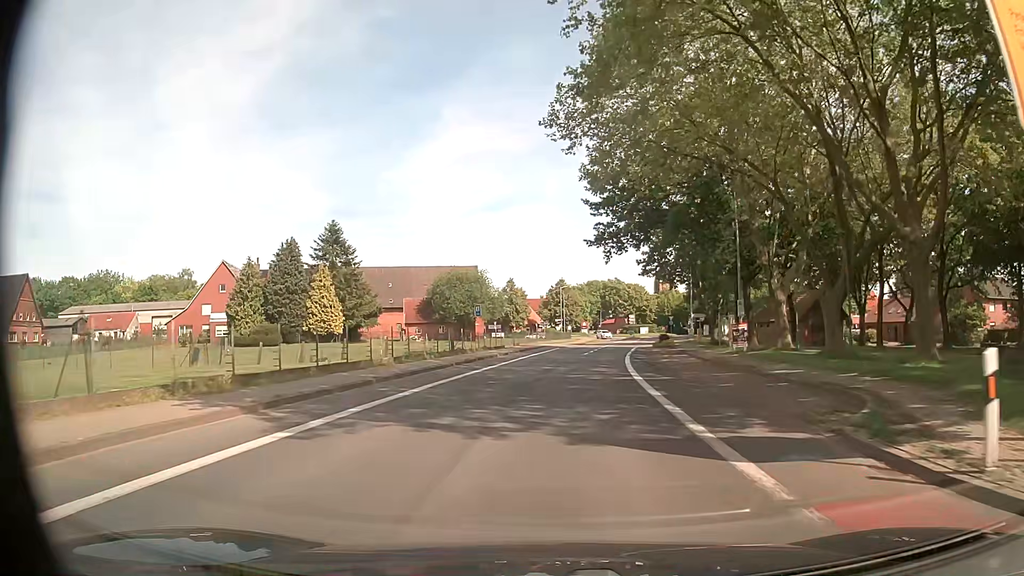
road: secondary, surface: asphalt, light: Day
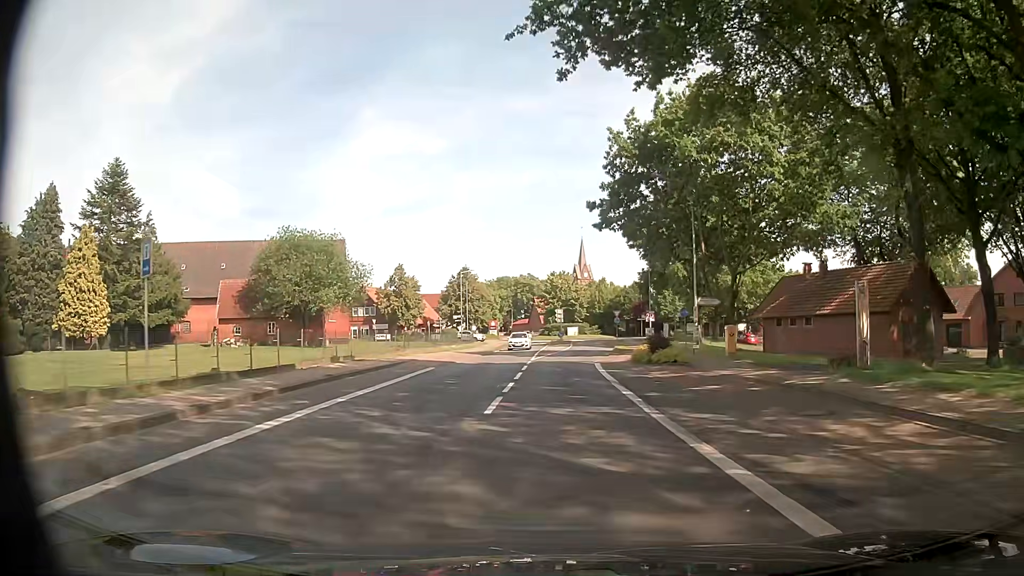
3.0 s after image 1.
(+1.7, +32.6) m; +7°
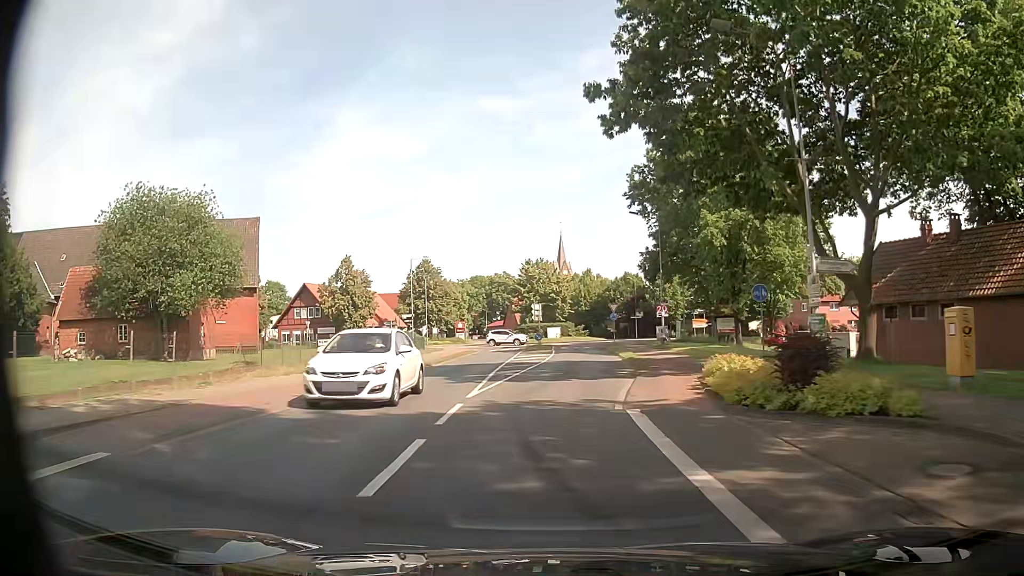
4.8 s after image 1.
(+0.6, +19.3) m; +3°
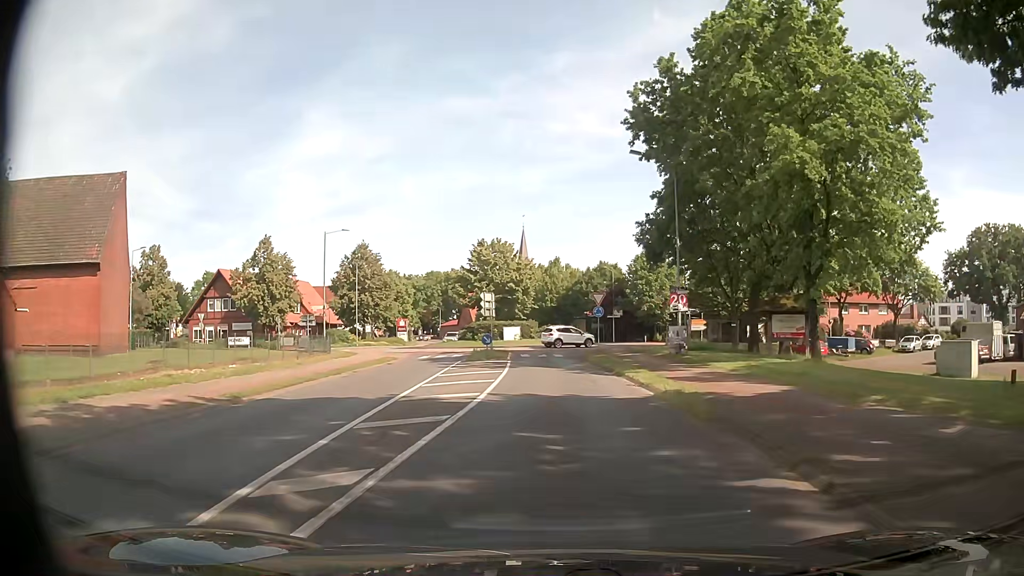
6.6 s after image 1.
(+0.1, +17.7) m; +2°
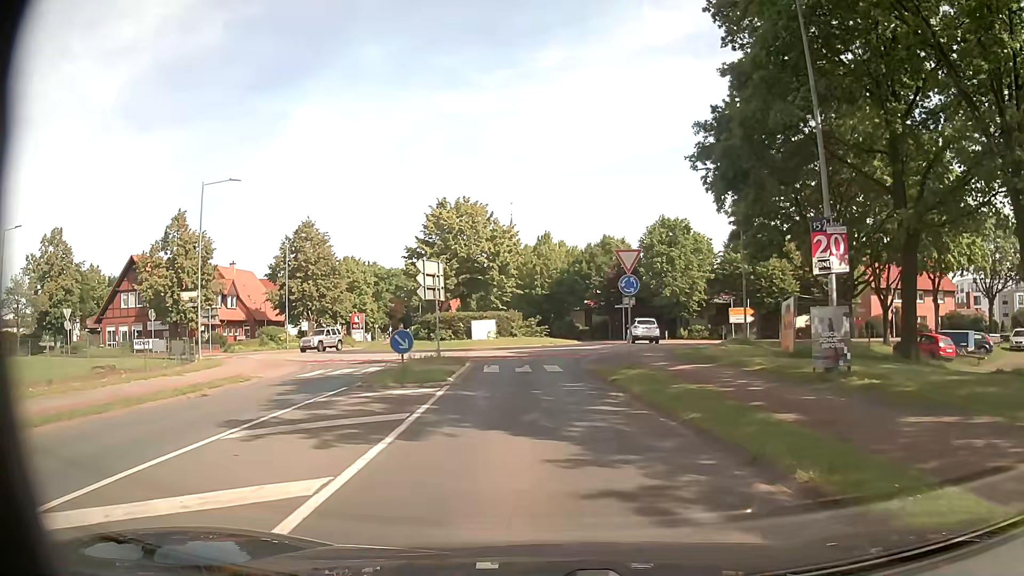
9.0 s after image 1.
(+0.6, +18.6) m; +3°
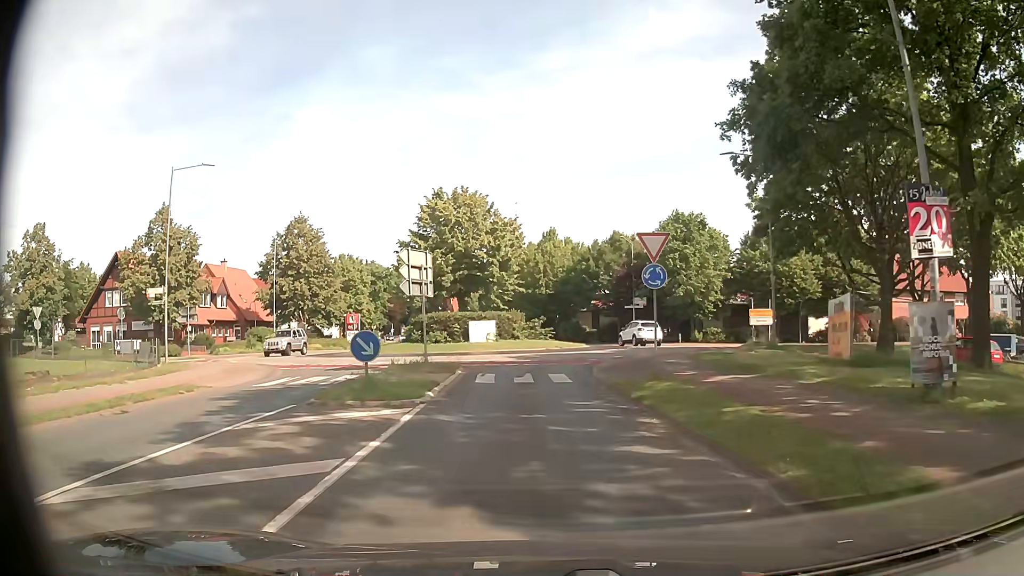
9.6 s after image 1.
(-0.1, +3.8) m; -2°
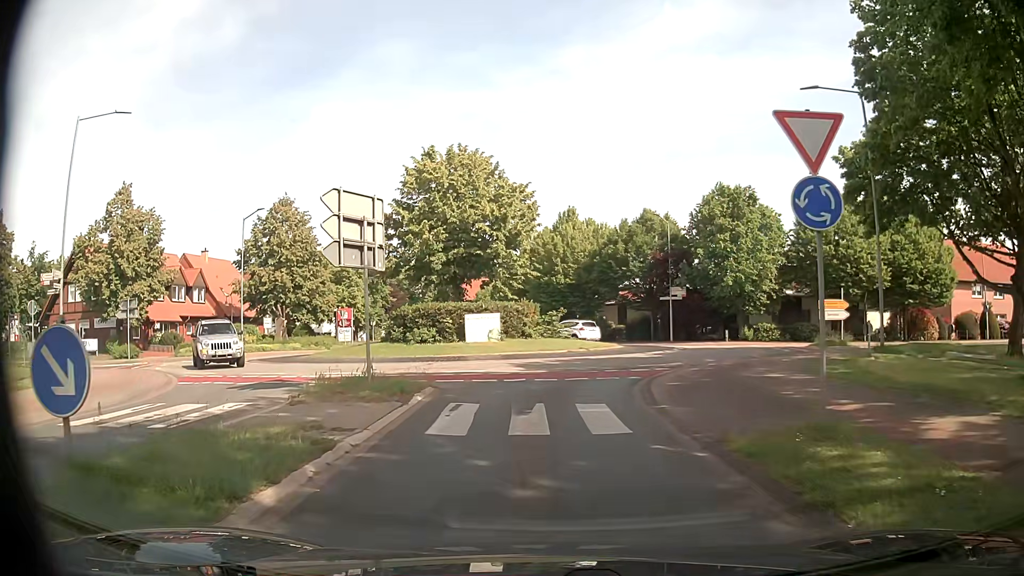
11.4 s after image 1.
(0.0, +9.0) m; 0°
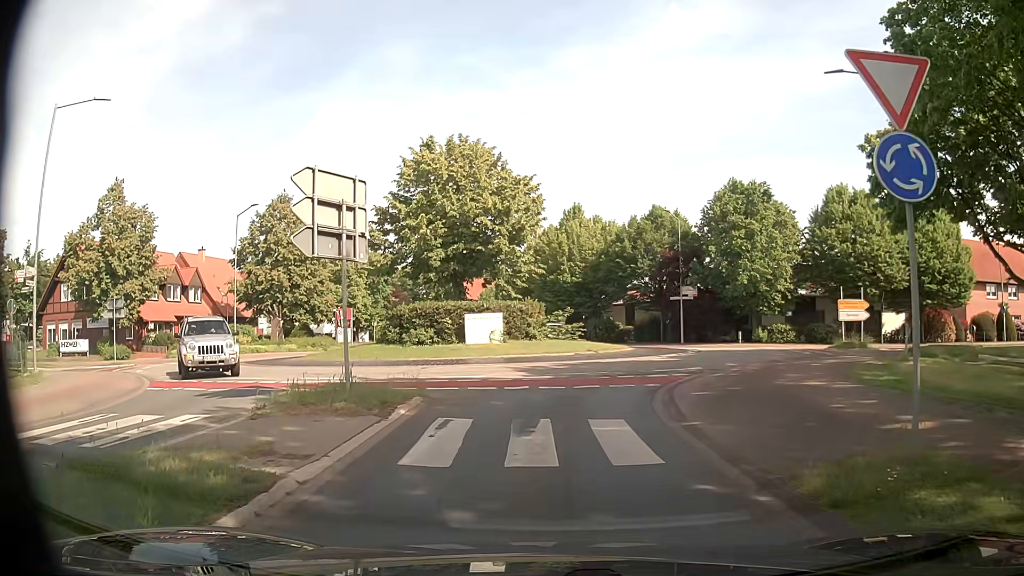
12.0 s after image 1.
(0.0, +1.8) m; +1°
